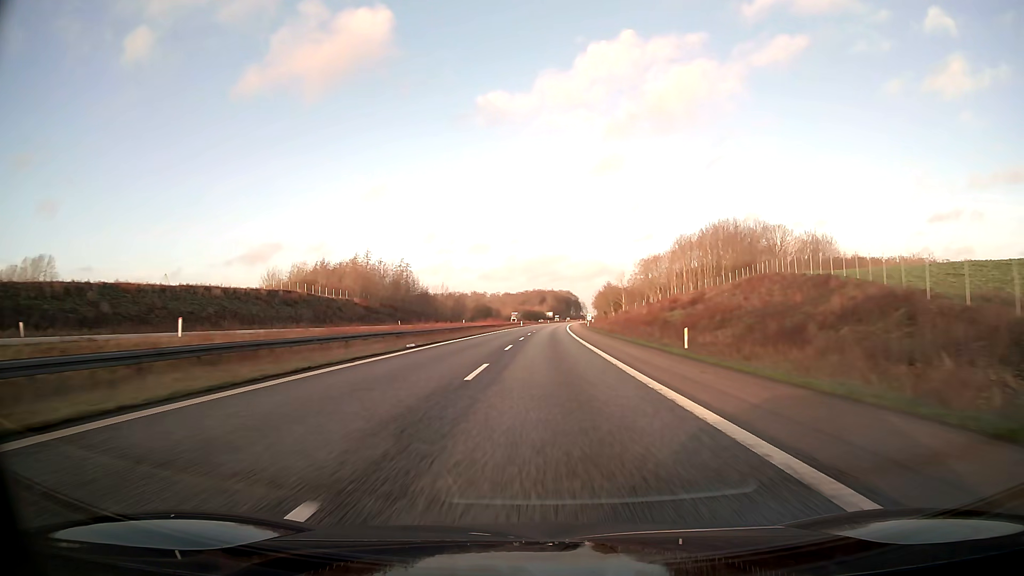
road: motorway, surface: asphalt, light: Day
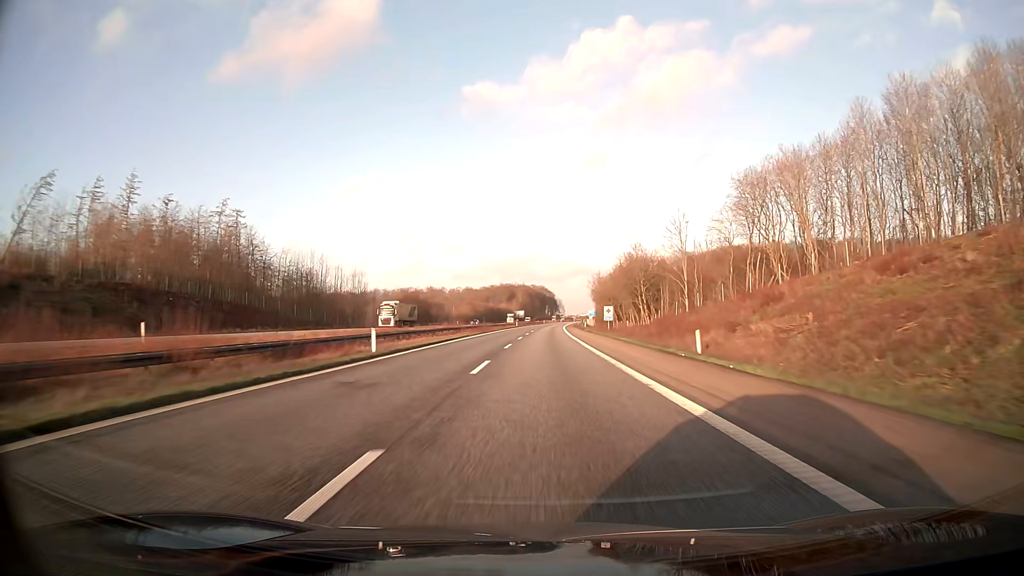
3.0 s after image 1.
(+2.1, +103.0) m; +2°
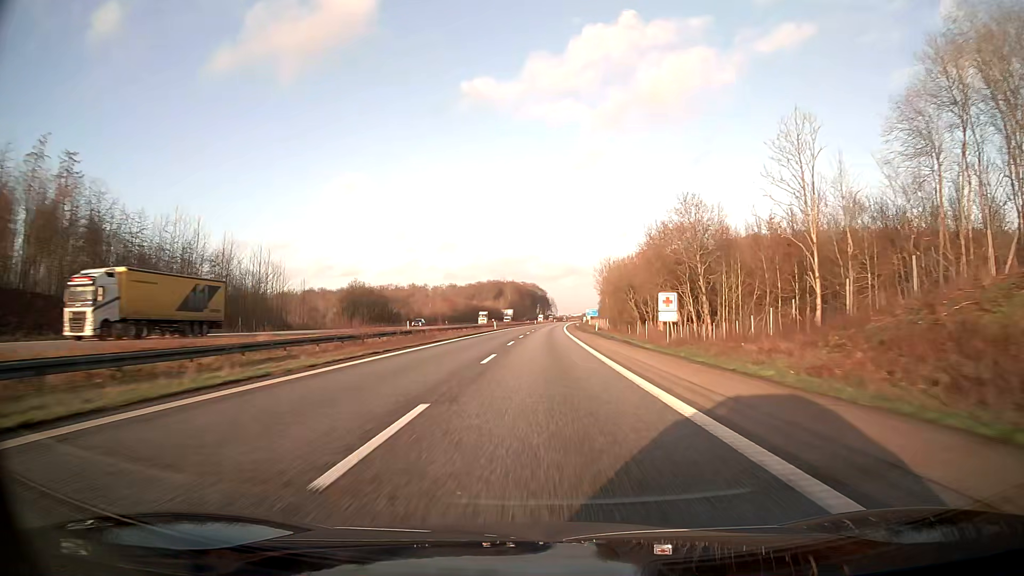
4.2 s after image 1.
(+0.3, +41.2) m; +1°
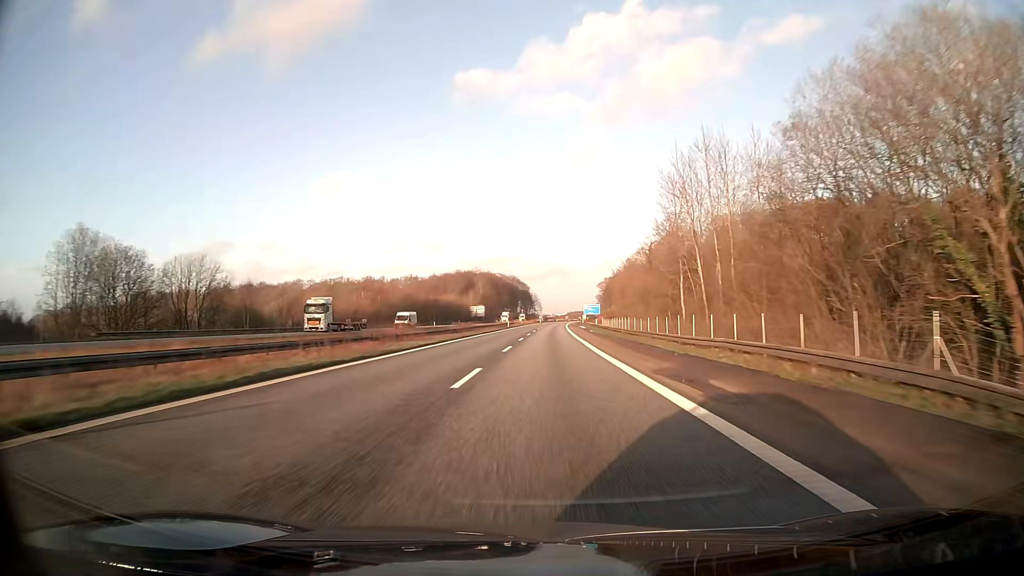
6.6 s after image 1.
(+1.0, +82.4) m; +1°
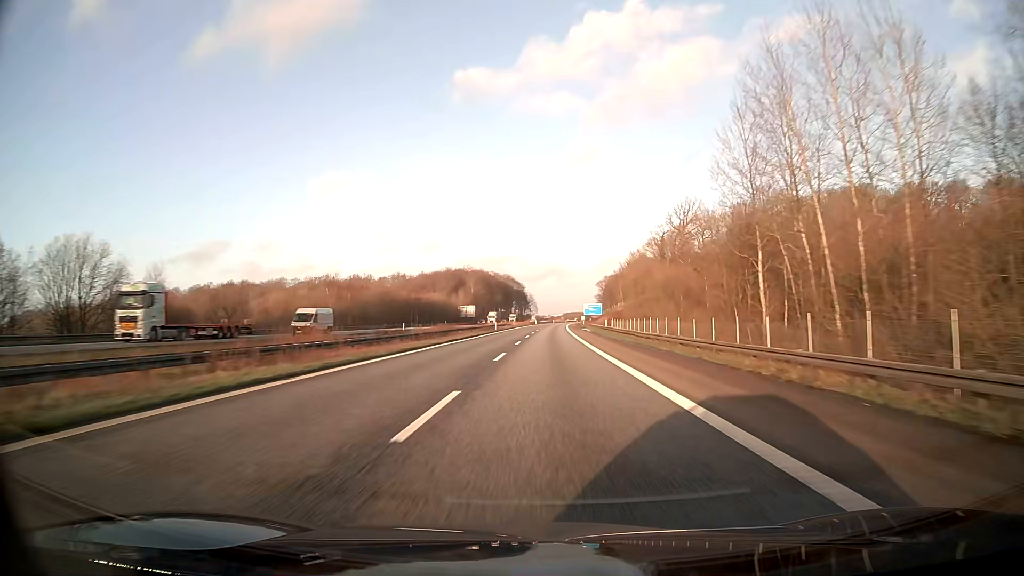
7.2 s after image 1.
(+0.1, +20.6) m; +1°
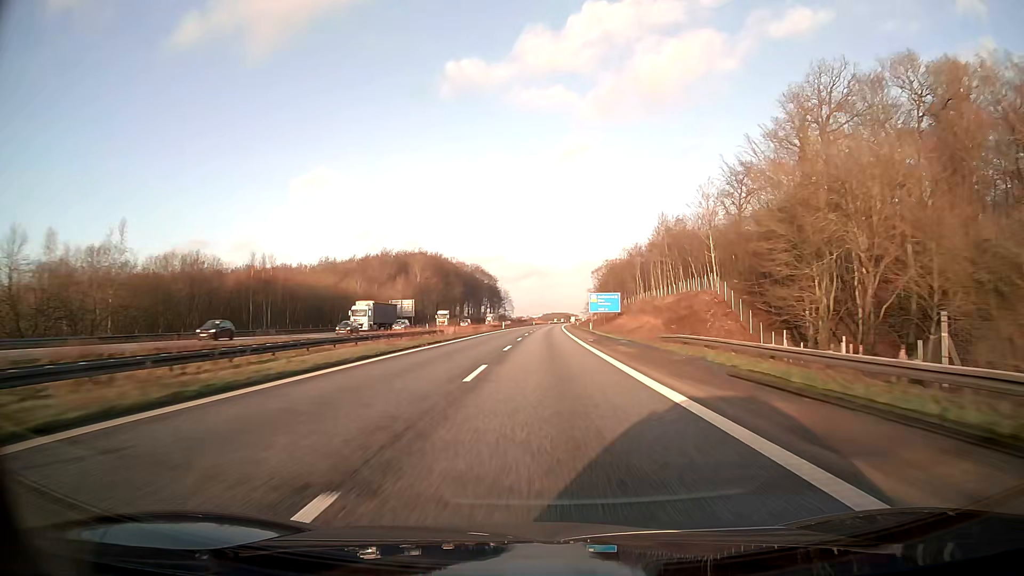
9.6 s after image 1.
(+1.2, +82.6) m; +2°
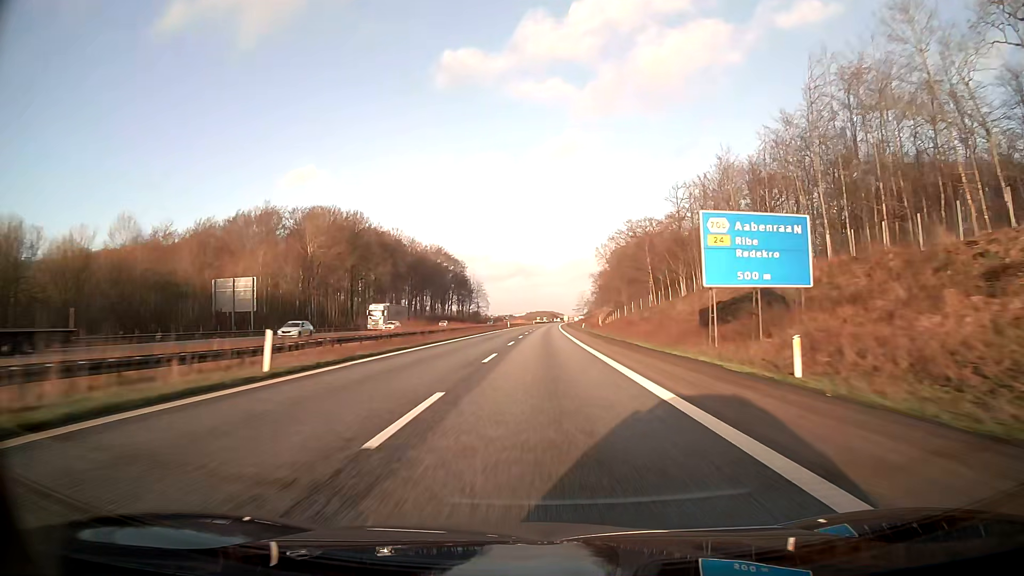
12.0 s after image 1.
(+1.0, +82.6) m; +1°
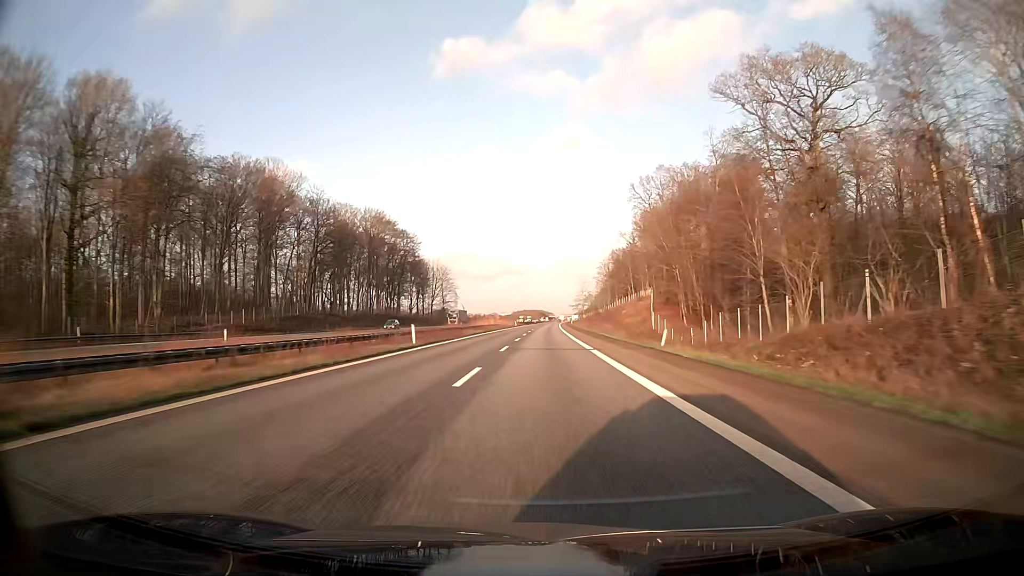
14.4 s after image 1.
(+0.7, +82.6) m; +1°
(0, +10) (0, +20) (0, +30) (0, +40) (0, +50) (0, +60) (+1, +70) (+1, +80) (+1, +90) (+1, +100) m
